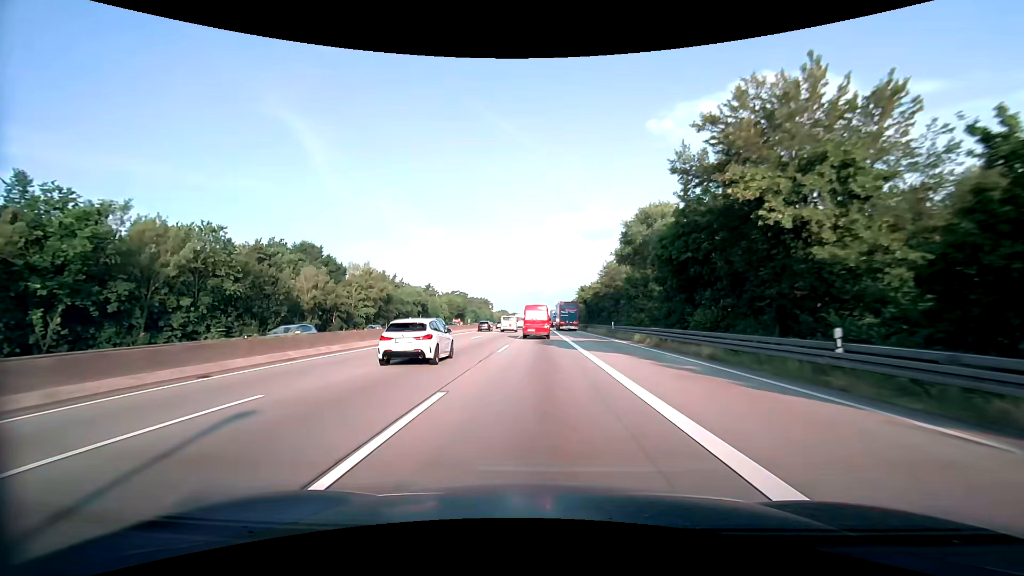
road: motorway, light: Day
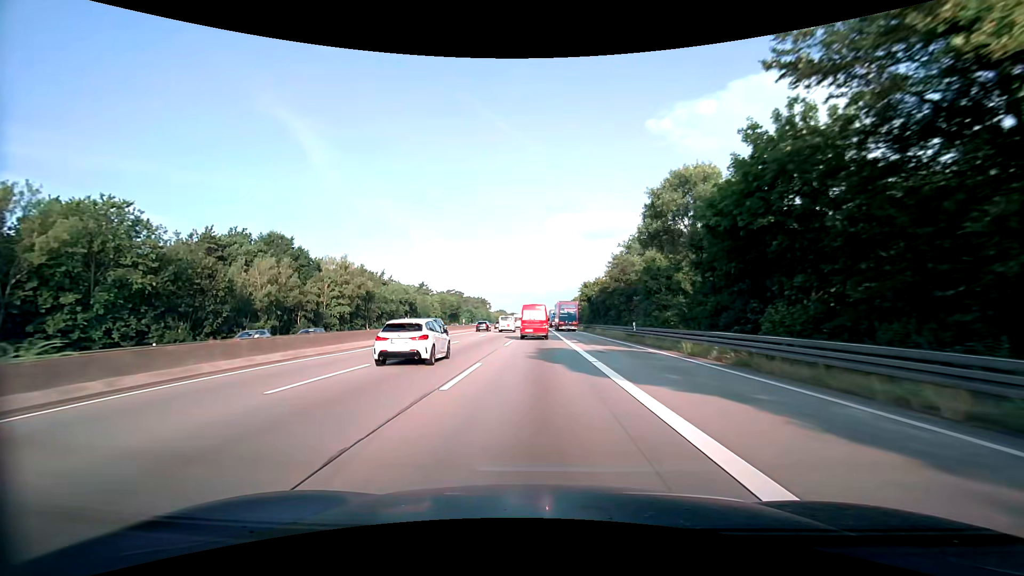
(0.0, +11.7) m; 0°
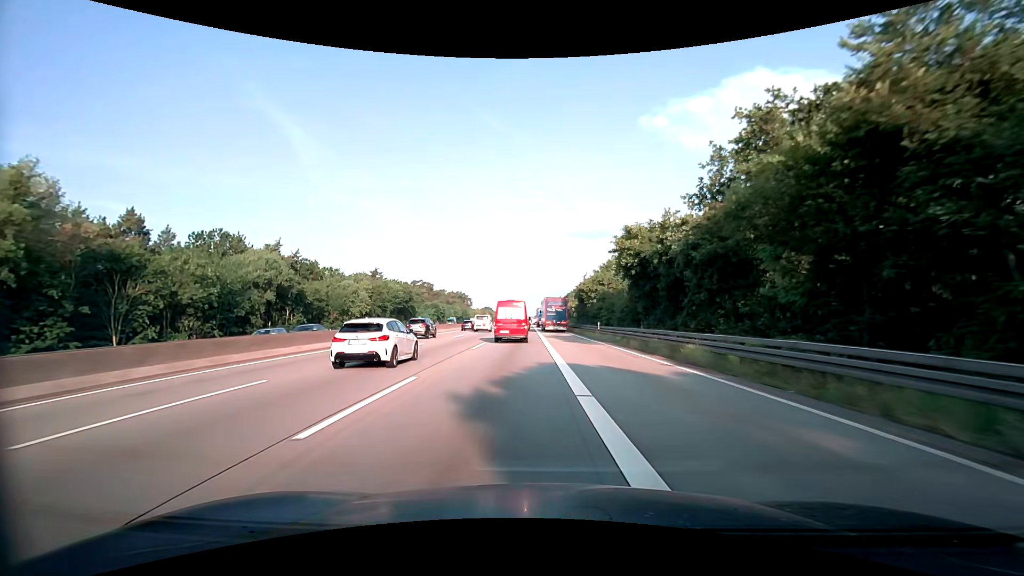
(+0.7, +58.0) m; +1°
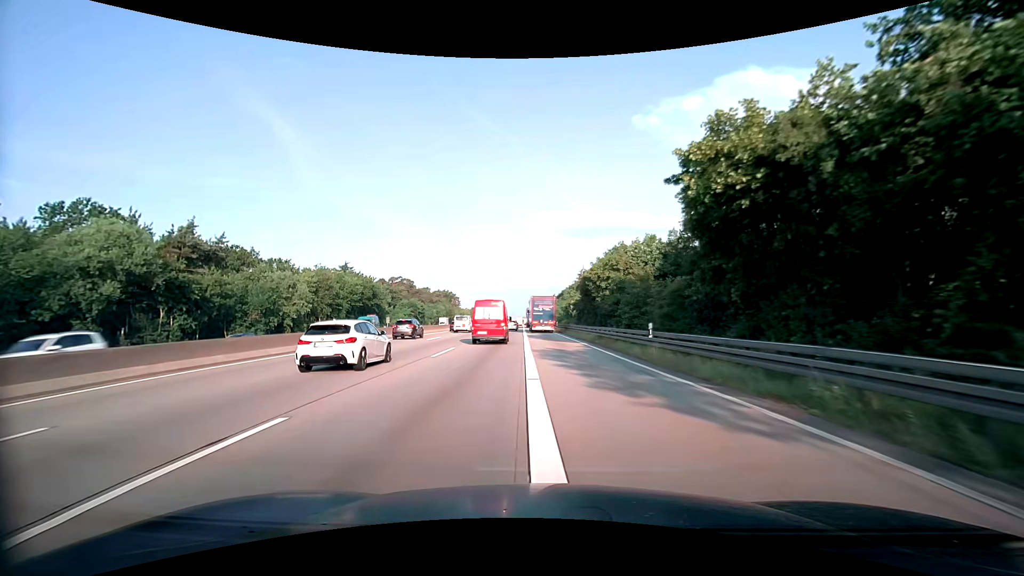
(+0.2, +22.7) m; +1°
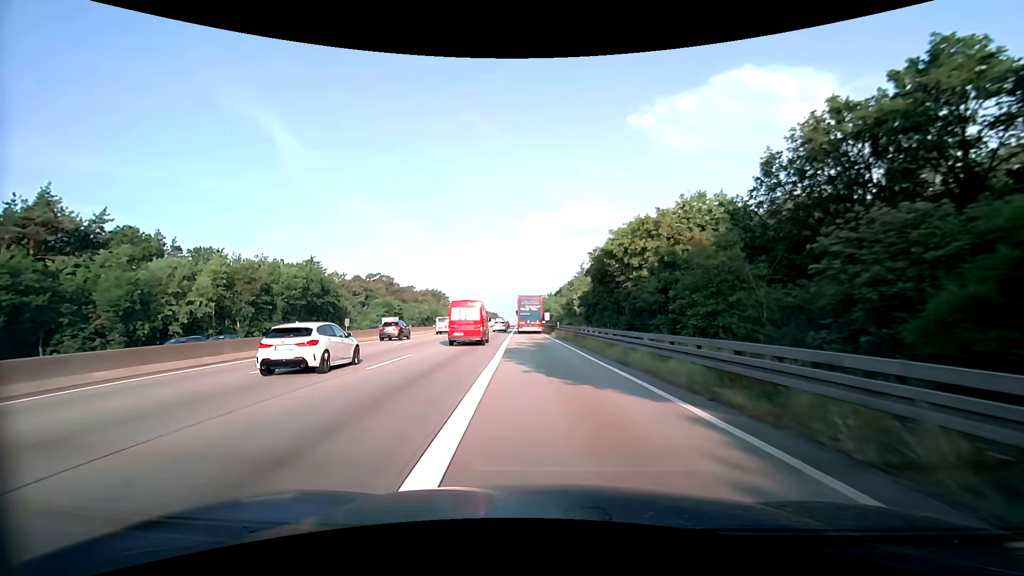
(+0.1, +22.3) m; 0°
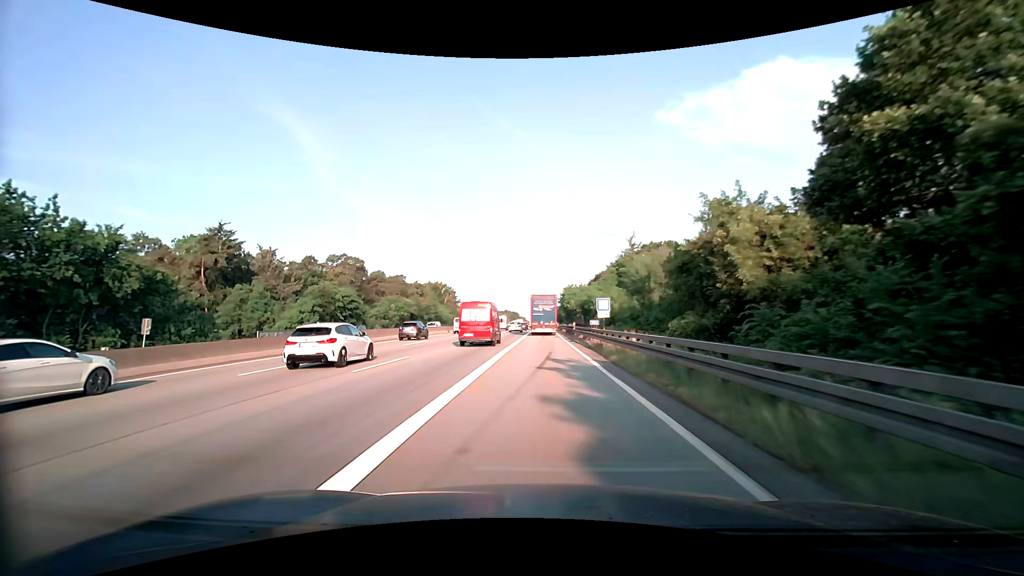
(-1.6, +54.6) m; -3°
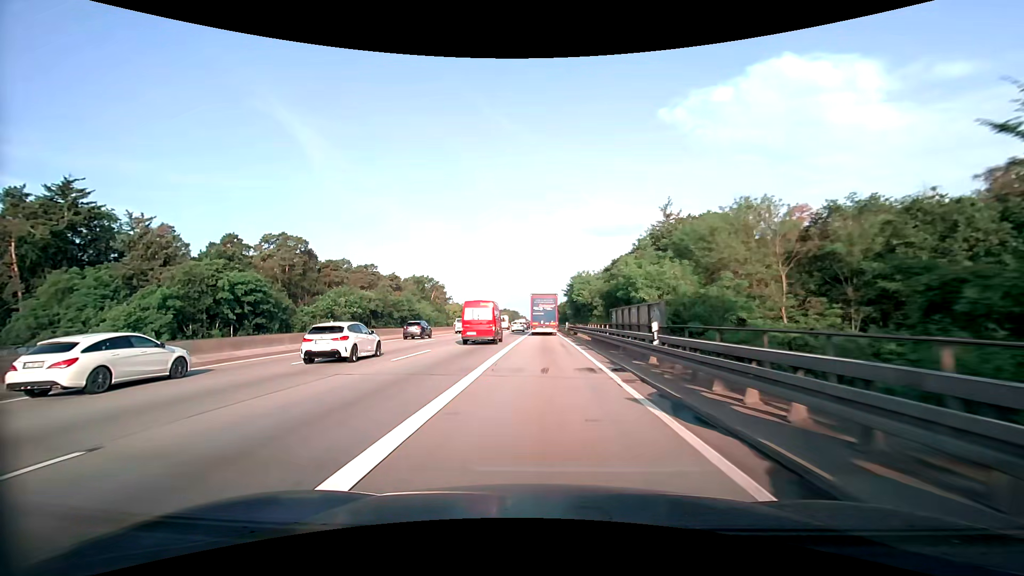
(0.0, +32.8) m; 0°
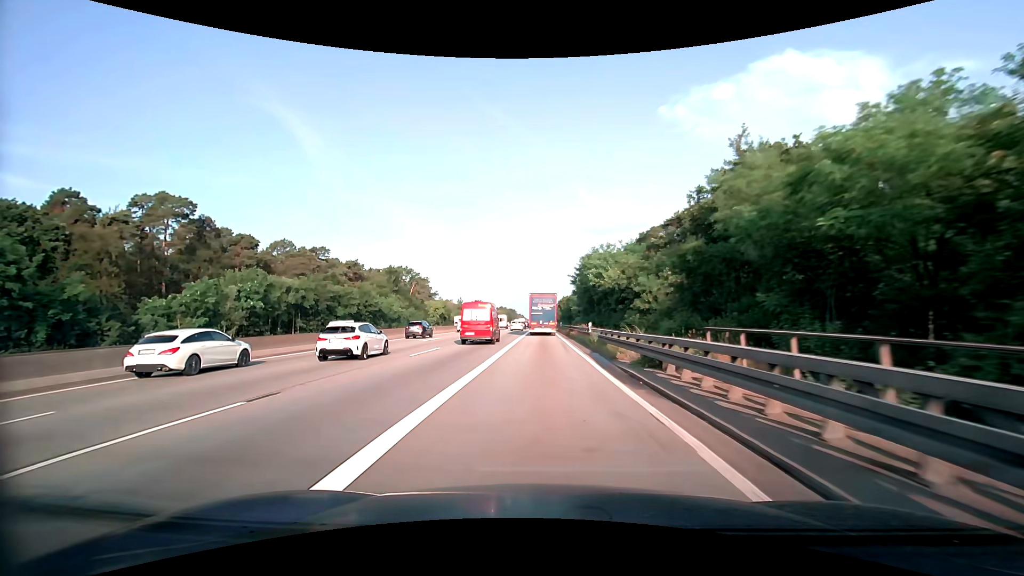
(-0.1, +33.0) m; 0°
(0, +10) (0, +20) (0, +30) (0, +40) (0, +50) (0, +60) (0, +70) (0, +80) (0, +90) (0, +100) m
